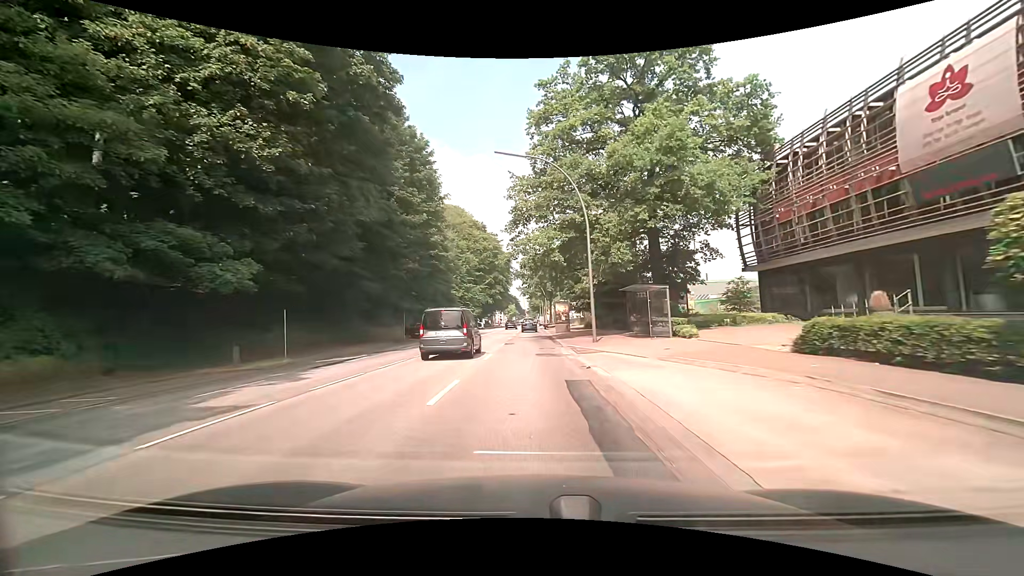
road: primary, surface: asphalt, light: Day
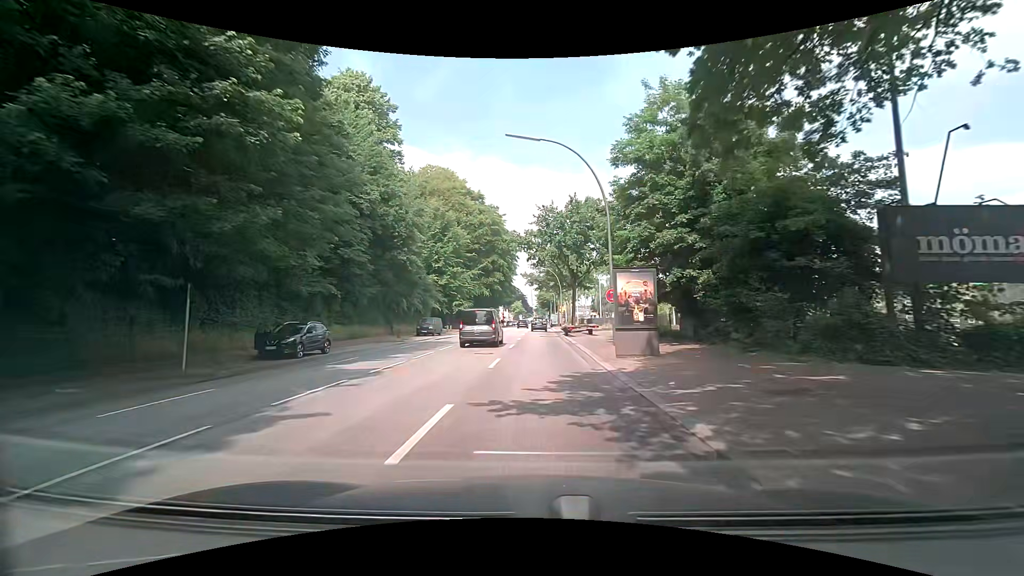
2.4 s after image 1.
(0.0, +30.5) m; 0°
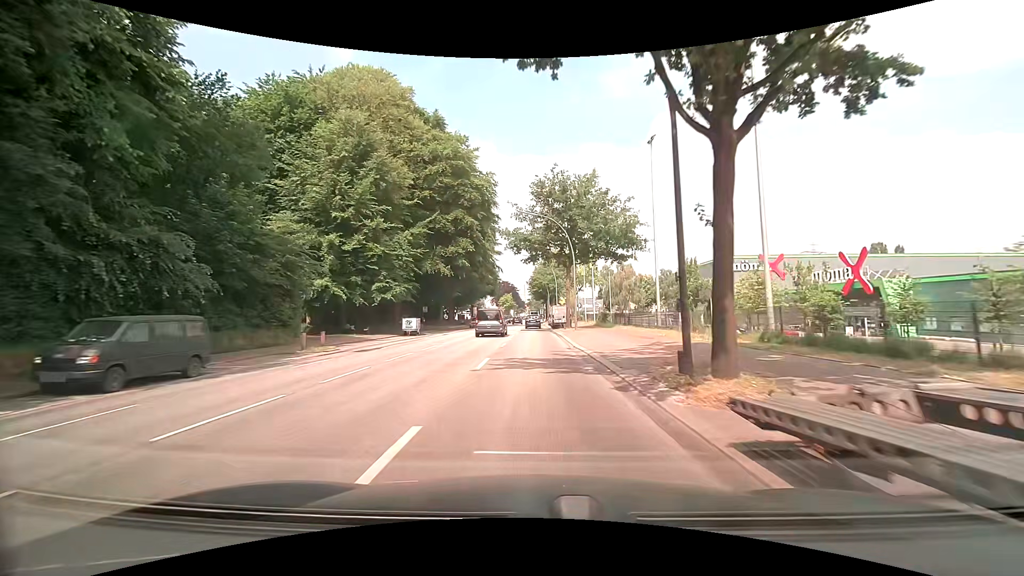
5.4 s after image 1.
(+0.4, +38.2) m; +1°
(0, +10) (0, +20) (0, +30) (0, +40) (0, +50) (0, +60) (0, +70) (0, +80) (0, +90) (0, +100) m
